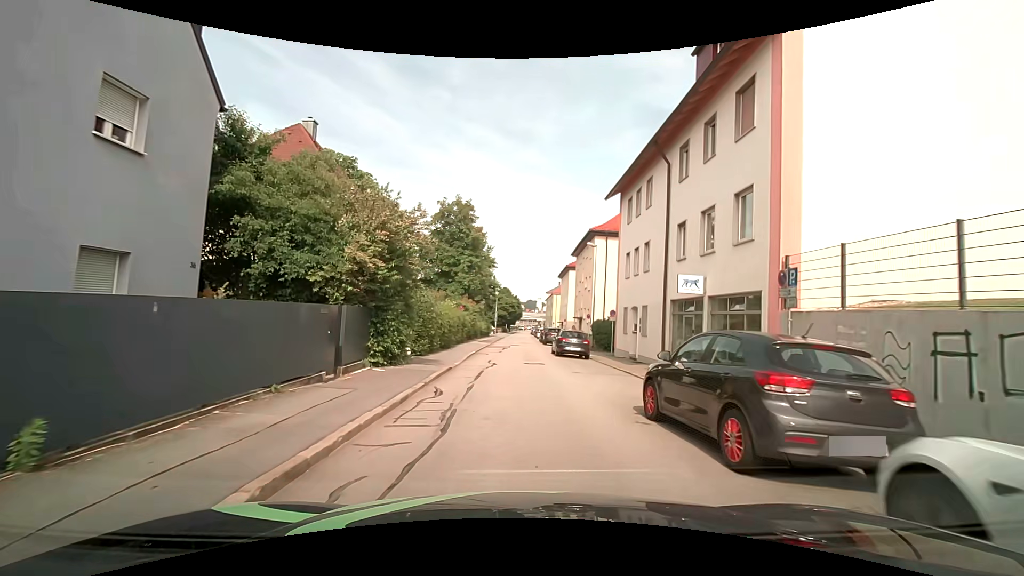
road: residential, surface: asphalt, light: Day
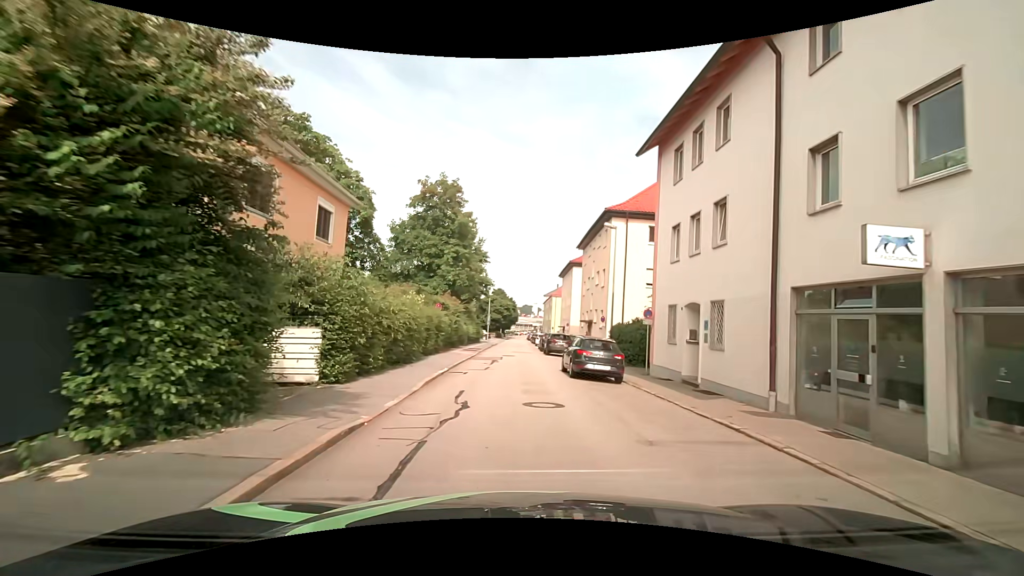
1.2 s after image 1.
(0.0, +9.0) m; 0°
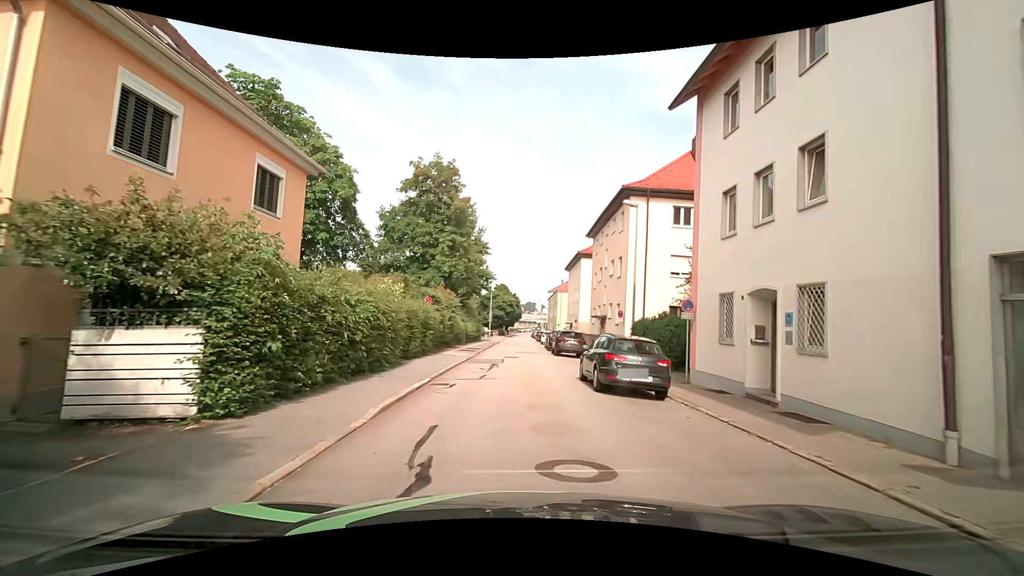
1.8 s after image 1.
(0.0, +4.5) m; +1°
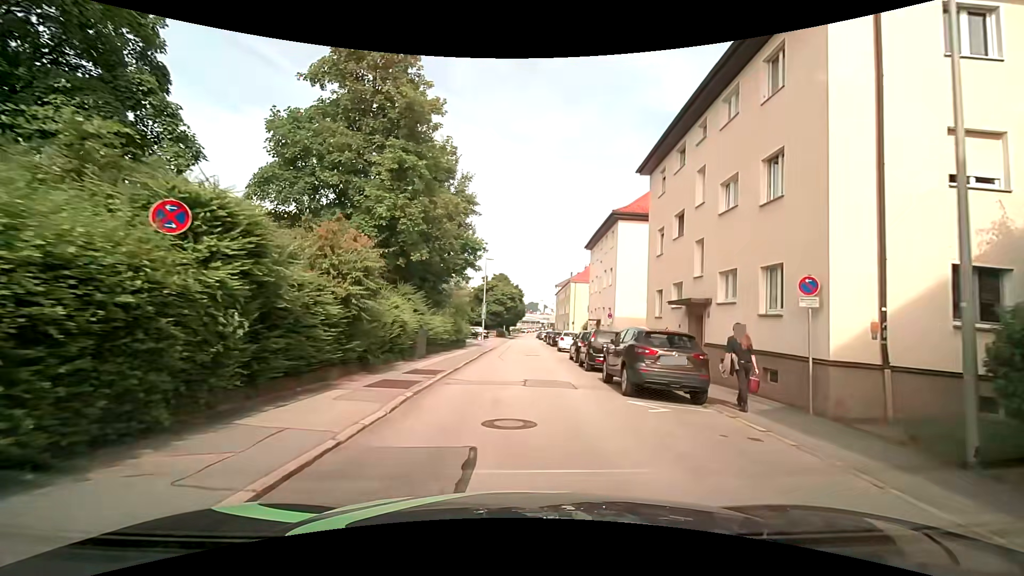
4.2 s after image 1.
(-0.3, +18.1) m; -1°
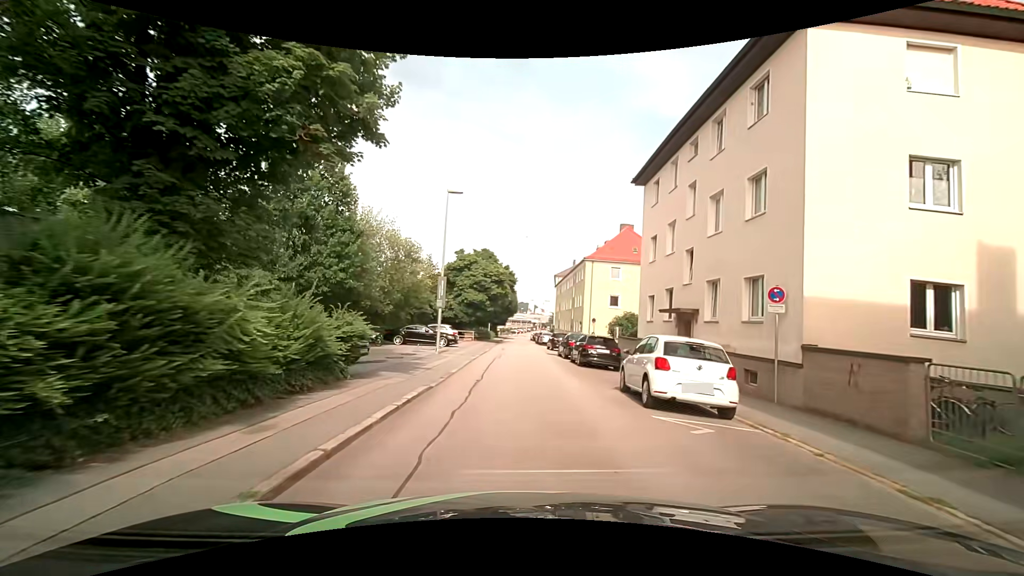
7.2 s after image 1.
(+0.3, +23.3) m; +1°
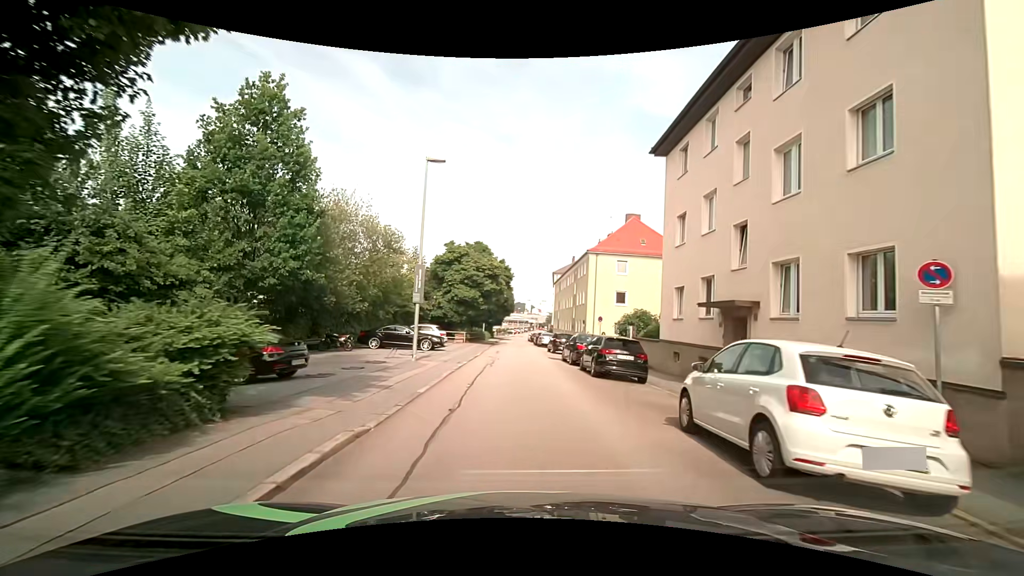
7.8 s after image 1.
(0.0, +4.7) m; 0°
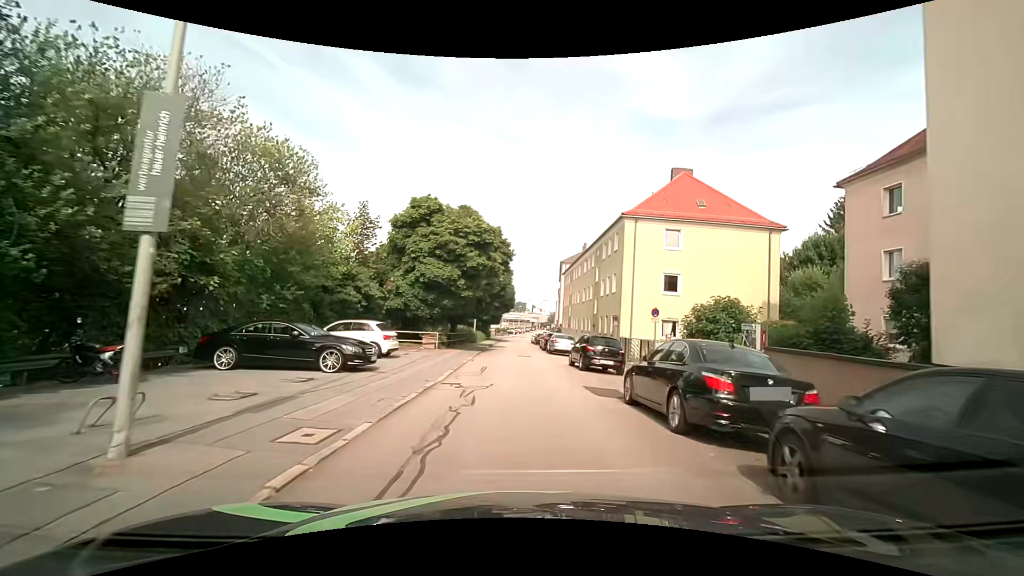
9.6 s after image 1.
(+0.1, +14.4) m; 0°
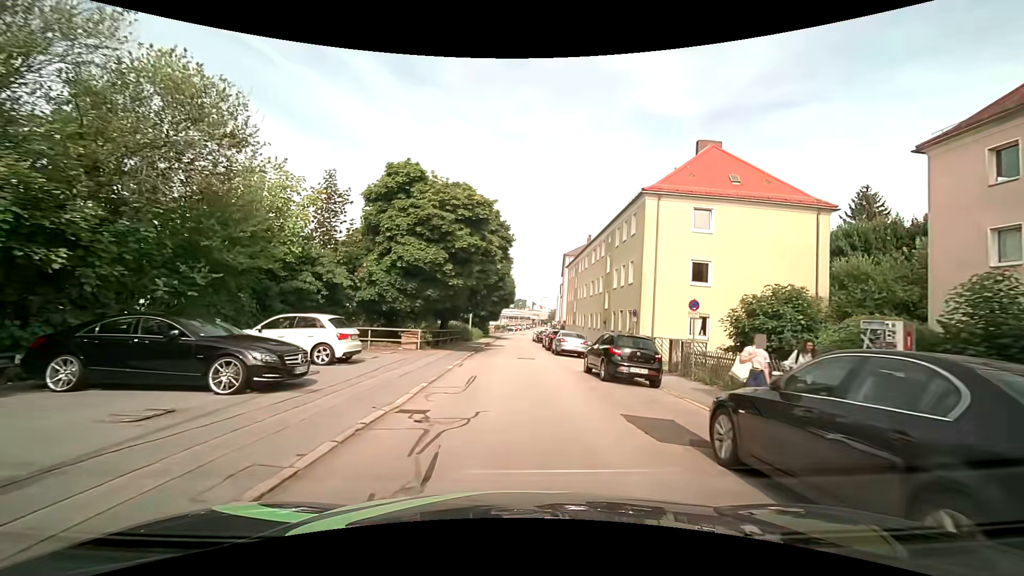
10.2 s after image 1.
(0.0, +4.8) m; 0°
(0, +10) (0, +20) (0, +30) (0, +40) (0, +50) (+1, +60) (+1, +70) (+2, +80) (+3, +90) (+4, +100) m
